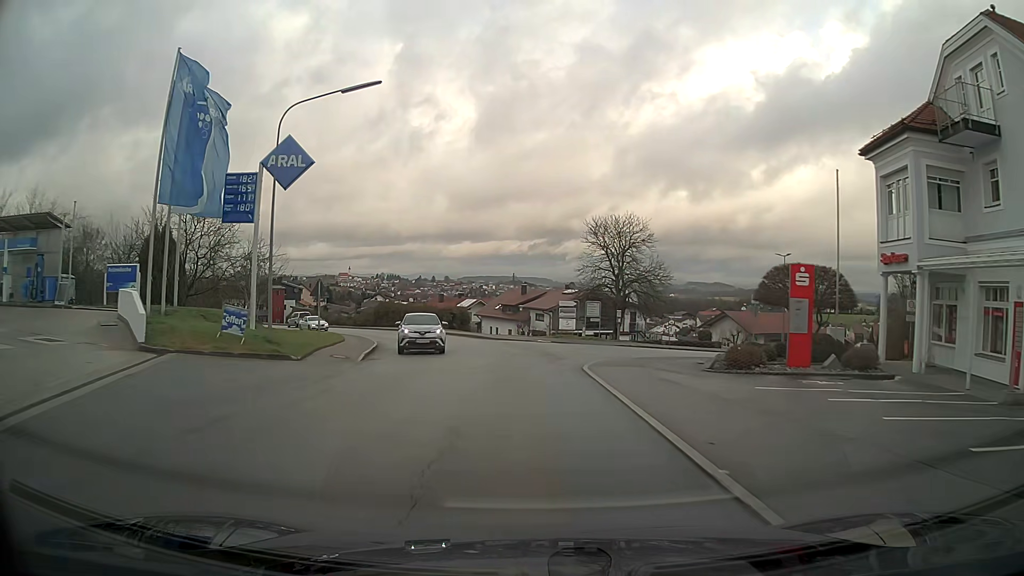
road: tertiary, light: Day
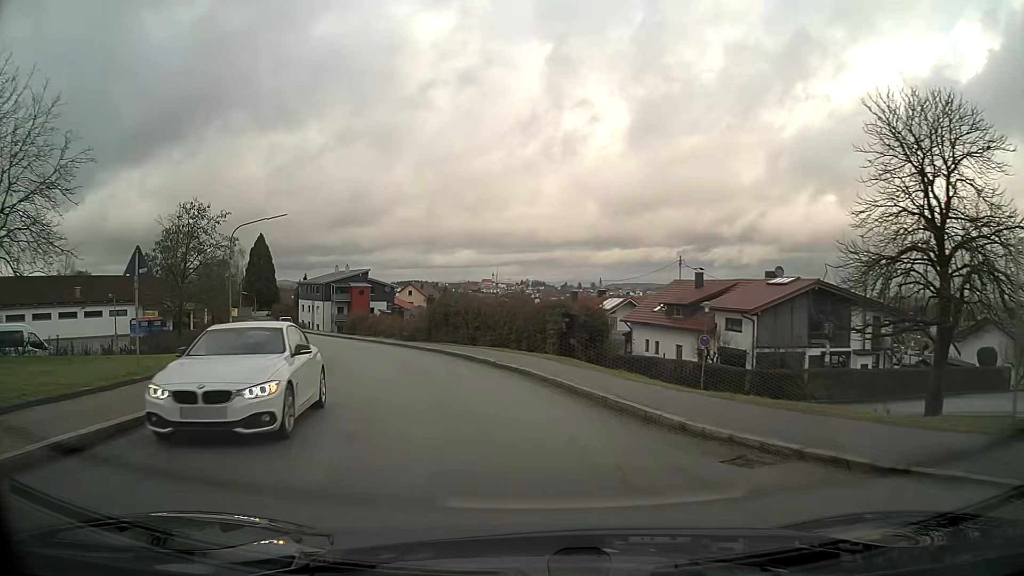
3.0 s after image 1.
(-3.1, +31.9) m; -15°
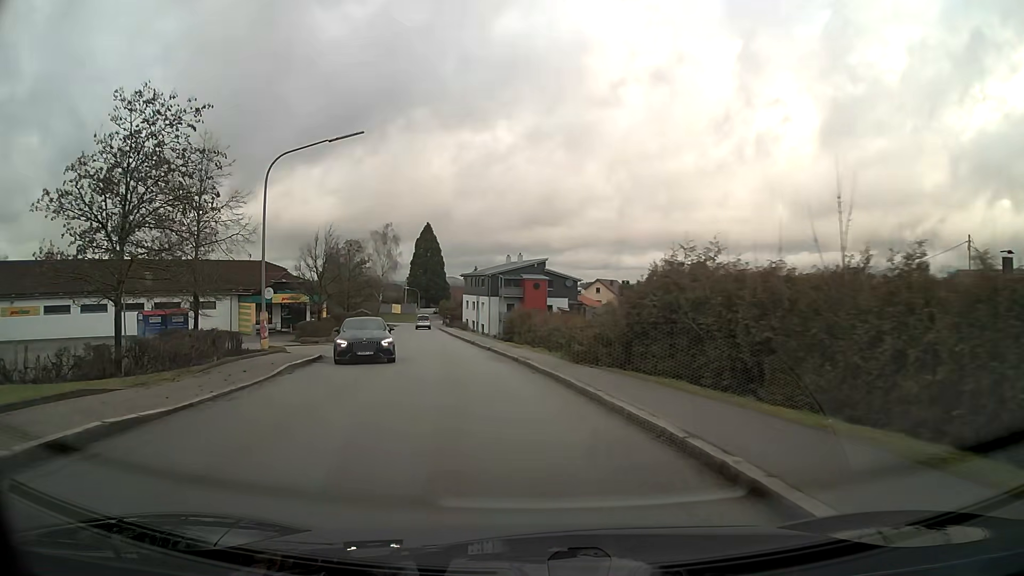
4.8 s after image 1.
(-2.6, +19.0) m; -15°
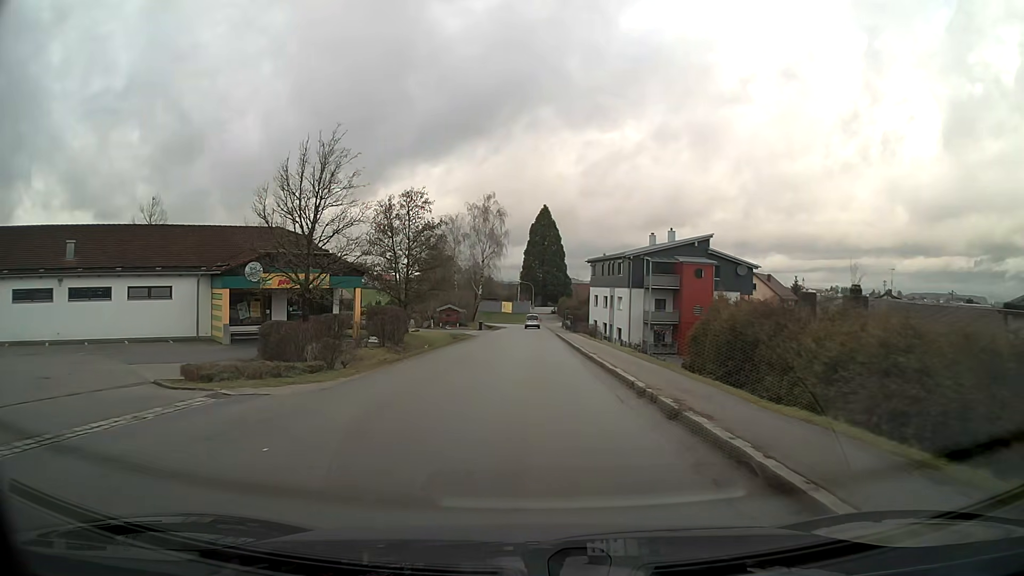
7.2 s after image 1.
(-2.9, +26.9) m; -9°
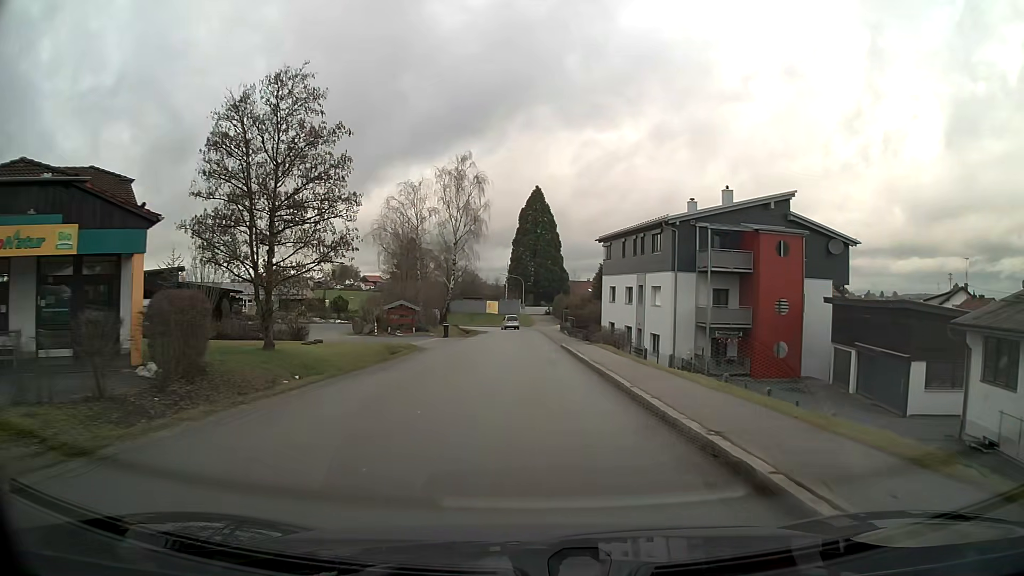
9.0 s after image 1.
(+0.1, +21.9) m; +1°
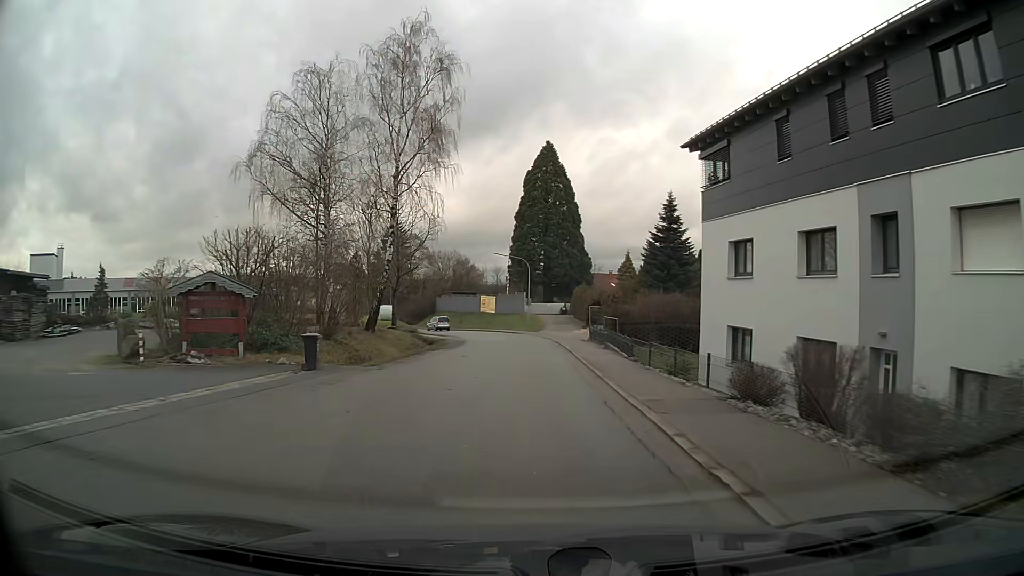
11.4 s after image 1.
(-0.1, +30.5) m; -1°
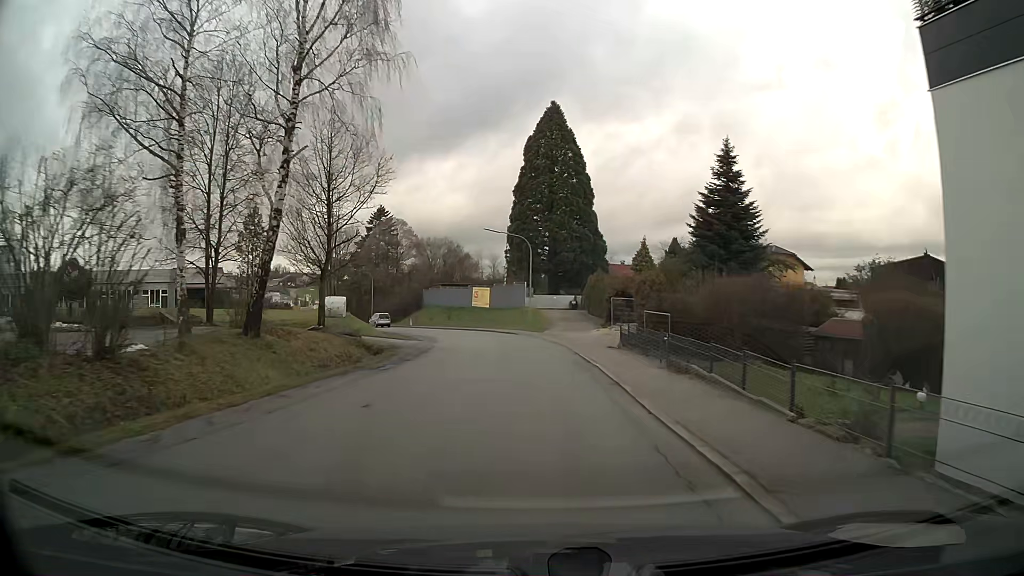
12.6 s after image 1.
(0.0, +15.0) m; 0°
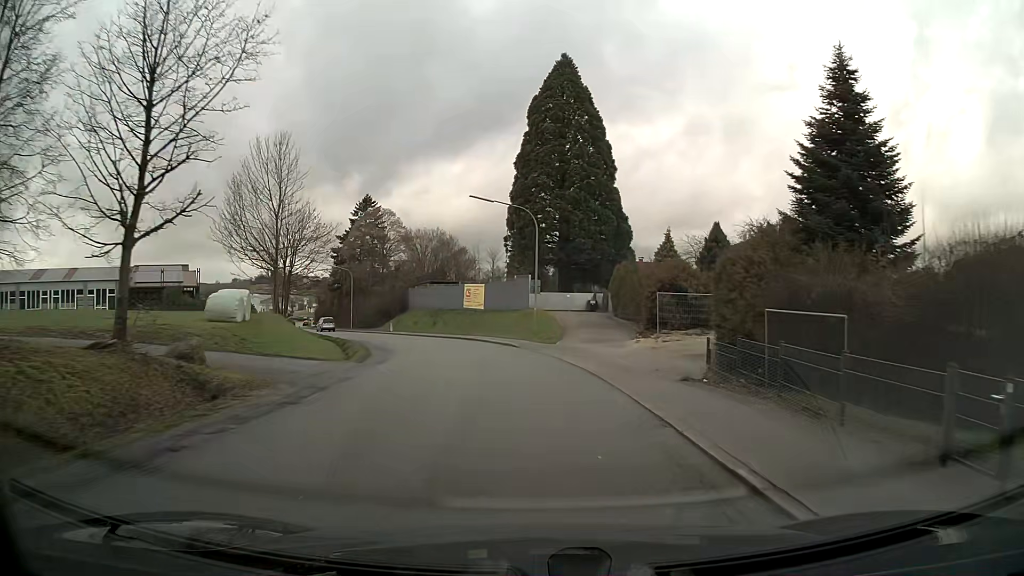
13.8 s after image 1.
(0.0, +14.6) m; -1°
